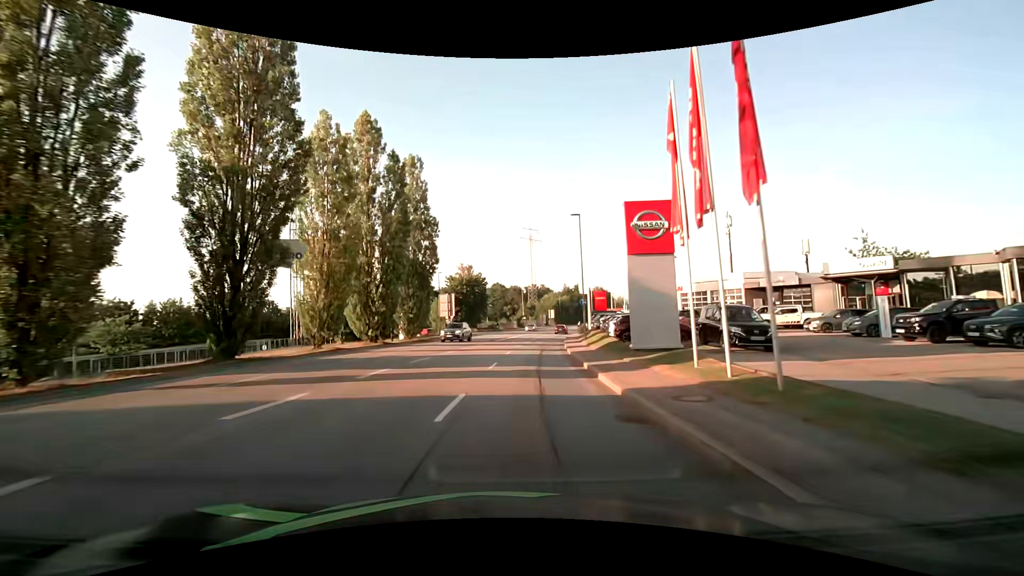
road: tertiary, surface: asphalt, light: Day
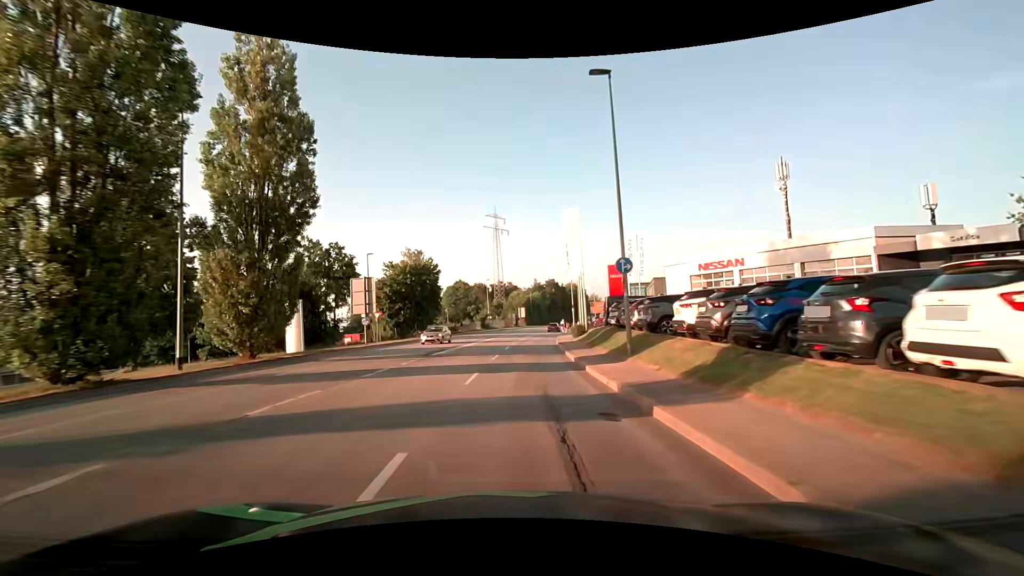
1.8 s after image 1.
(+1.0, +23.1) m; +4°
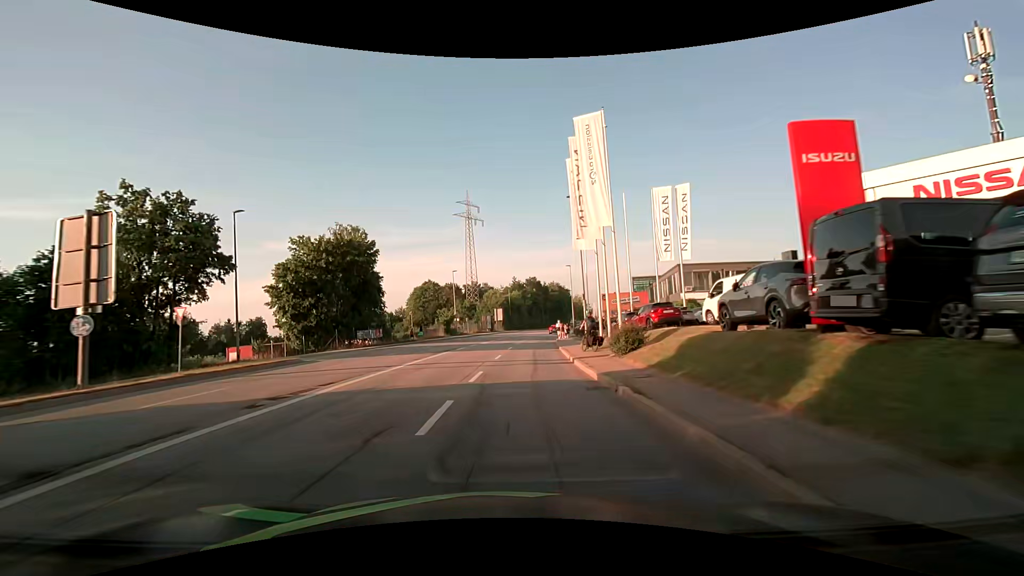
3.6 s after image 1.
(+0.8, +23.3) m; +3°
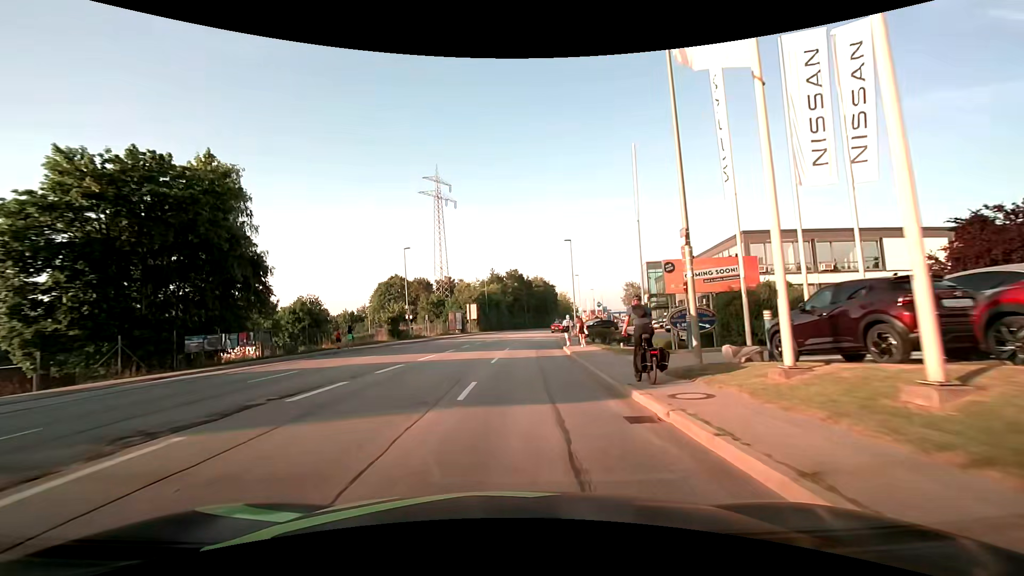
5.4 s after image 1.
(+0.6, +22.7) m; +3°
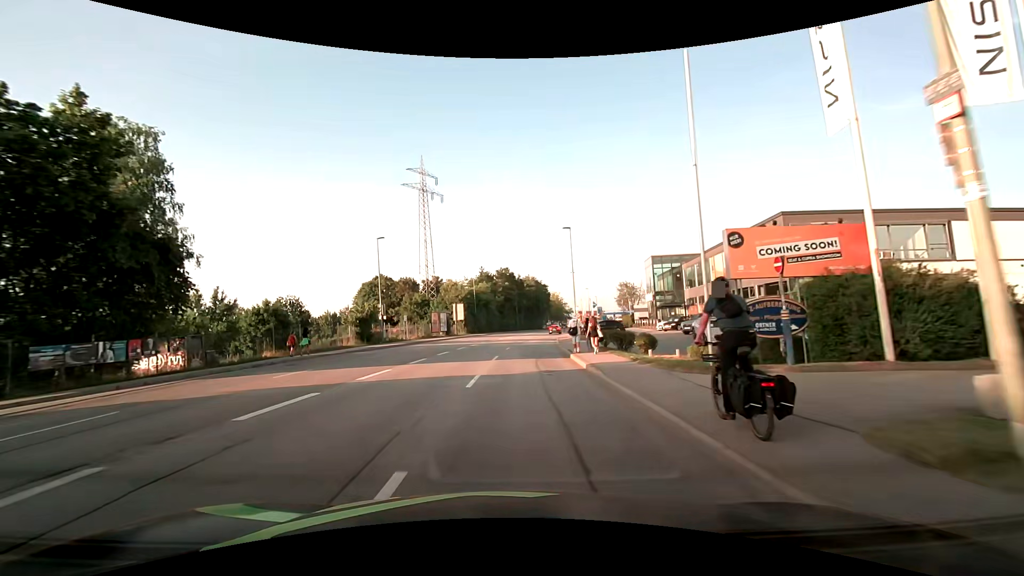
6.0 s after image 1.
(+0.1, +7.5) m; +1°
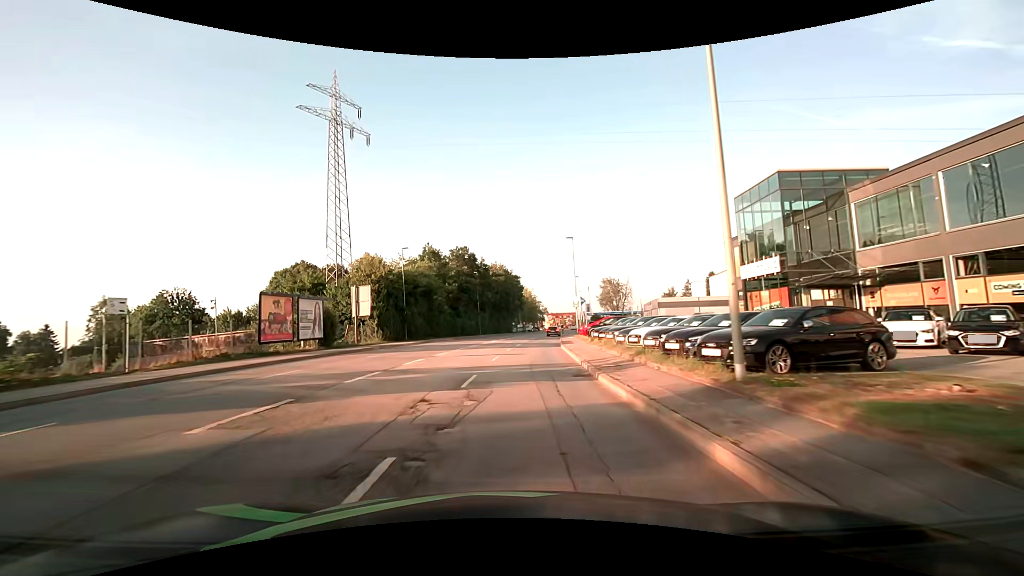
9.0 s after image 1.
(+1.4, +37.3) m; +4°
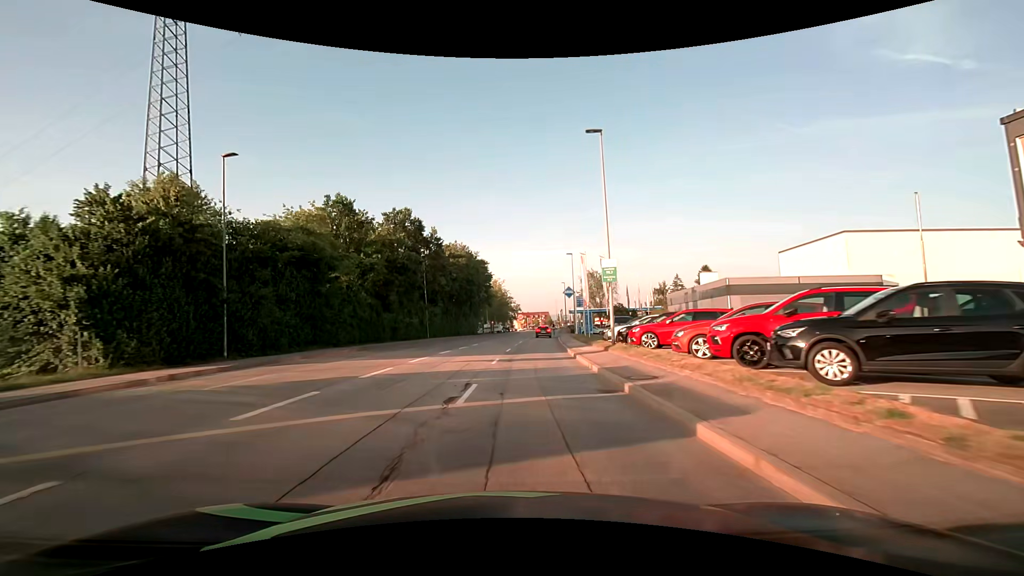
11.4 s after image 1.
(+0.9, +29.1) m; +4°
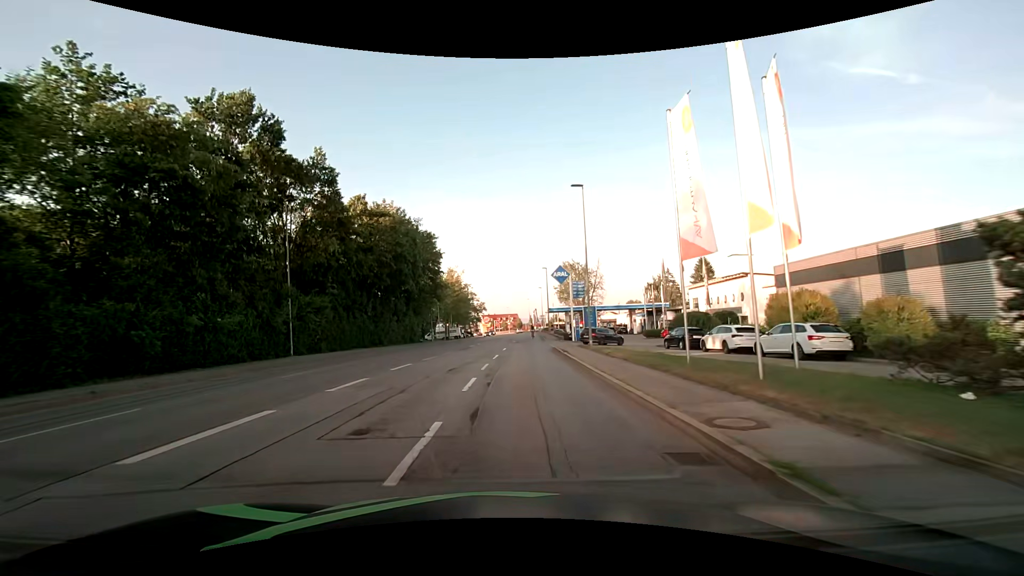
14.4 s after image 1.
(+1.1, +31.4) m; +3°
(0, +10) (+1, +20) (+1, +30) (+2, +40) (+2, +50) (+3, +60) (+4, +70) (+4, +80) (+5, +90) (+5, +100) m
